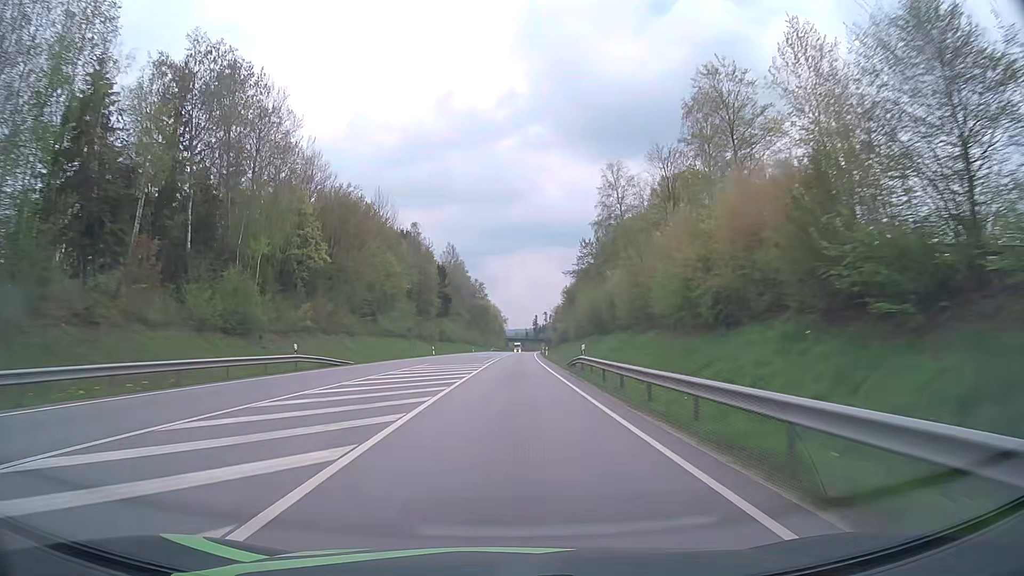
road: primary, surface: asphalt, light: Day
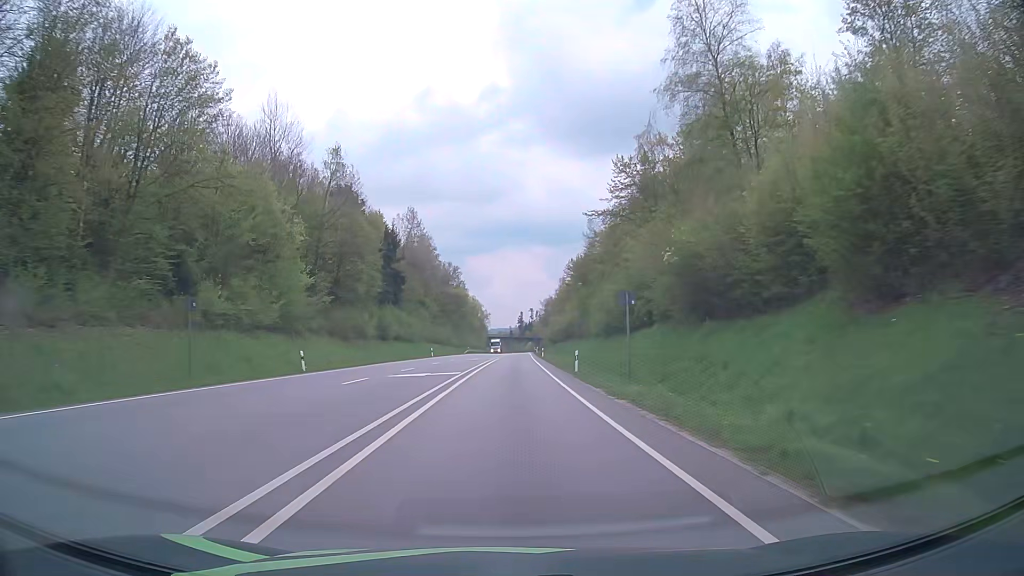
(+0.6, +47.5) m; +1°
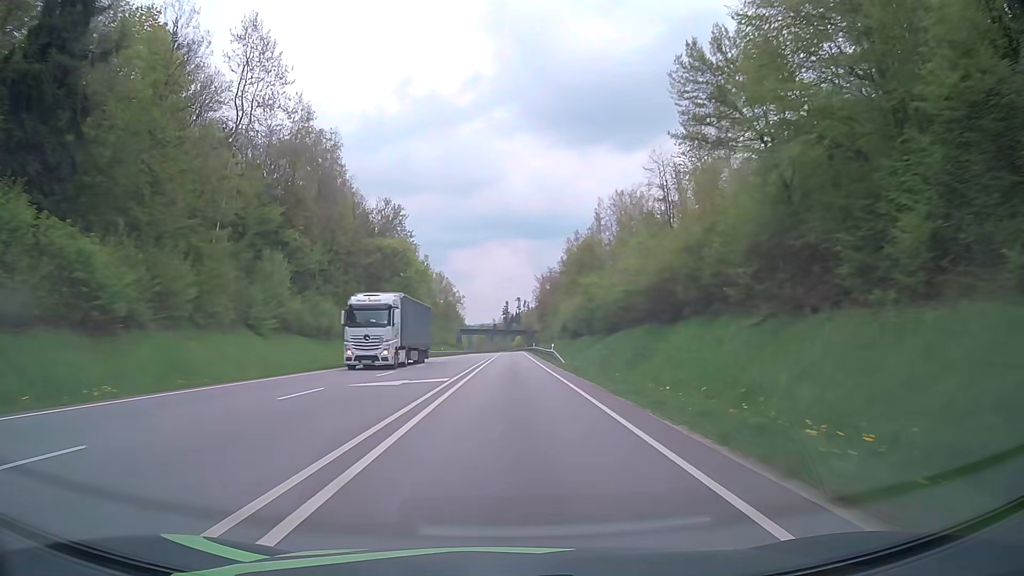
(+1.3, +79.3) m; +1°
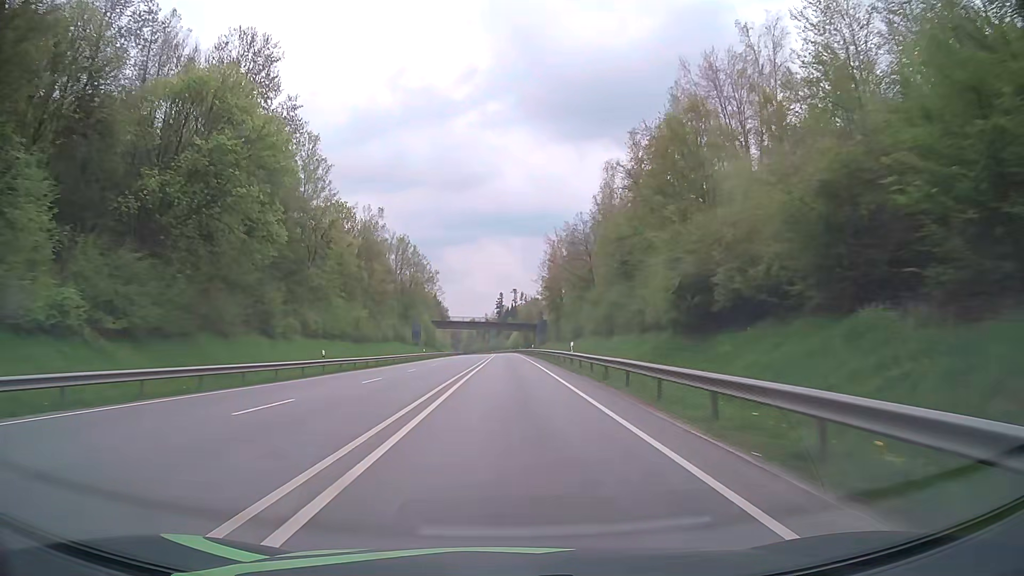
(+0.3, +63.4) m; 0°
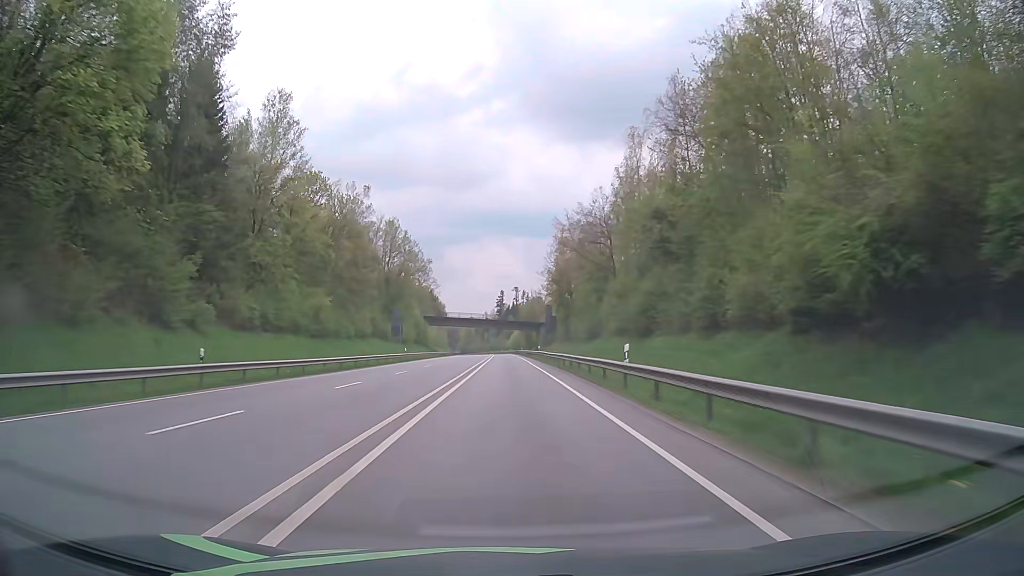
(0.0, +15.8) m; 0°
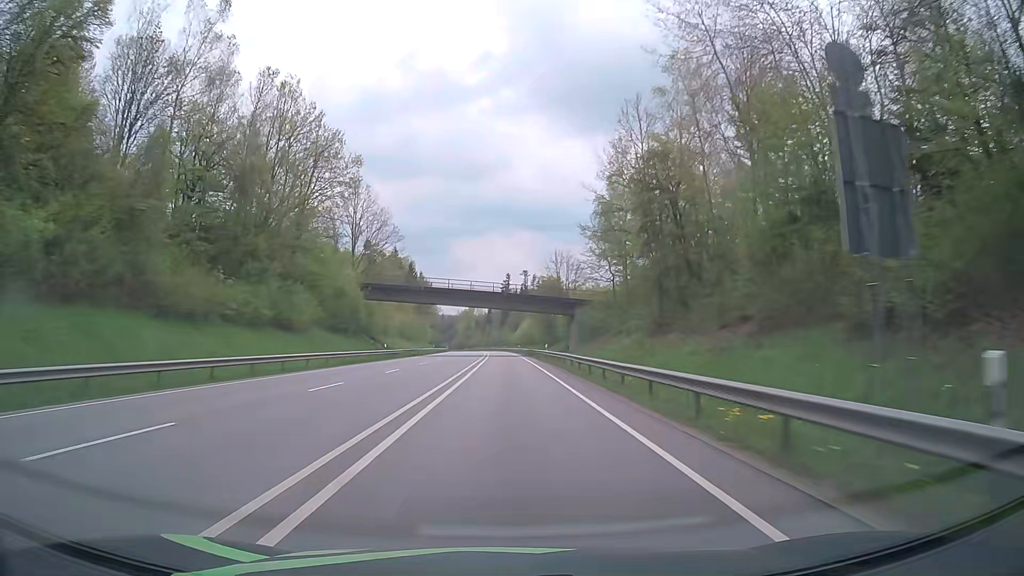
(0.0, +63.4) m; 0°
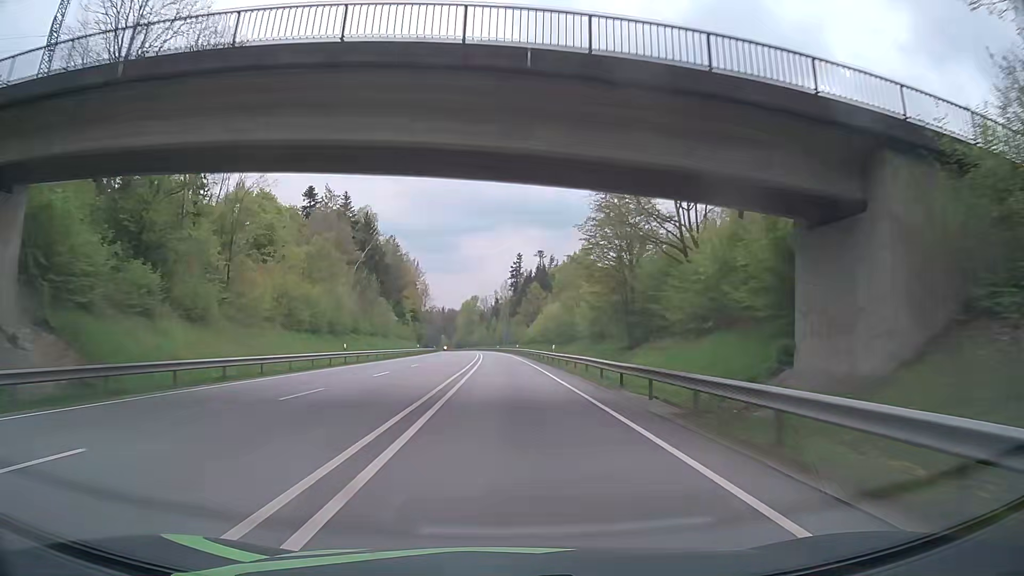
(-0.2, +63.5) m; -1°
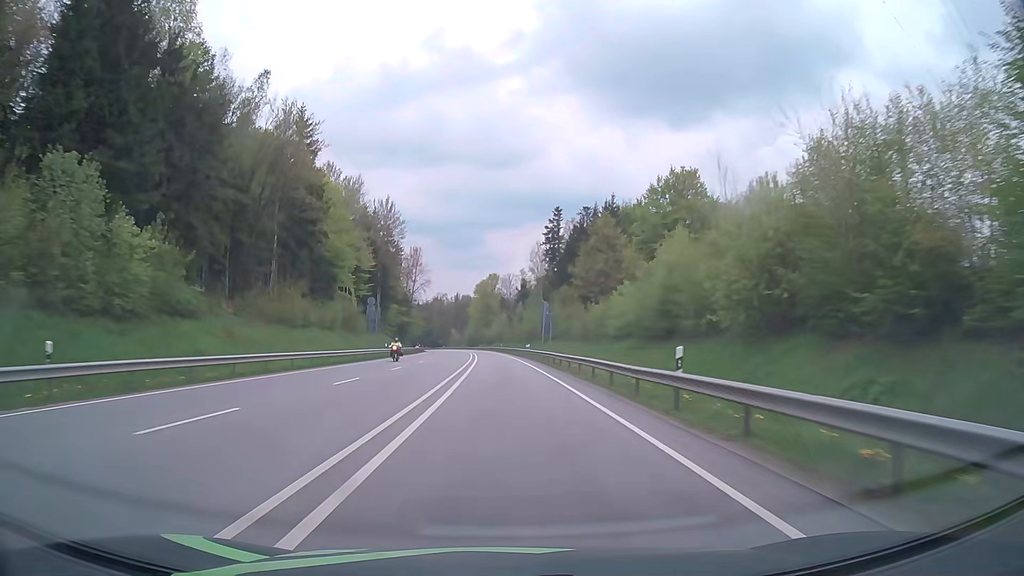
(-1.5, +79.3) m; -2°
(0, +10) (0, +20) (0, +30) (-1, +40) (-1, +50) (-1, +60) (-2, +70) (-2, +80) (-3, +90) (-3, +100) m
